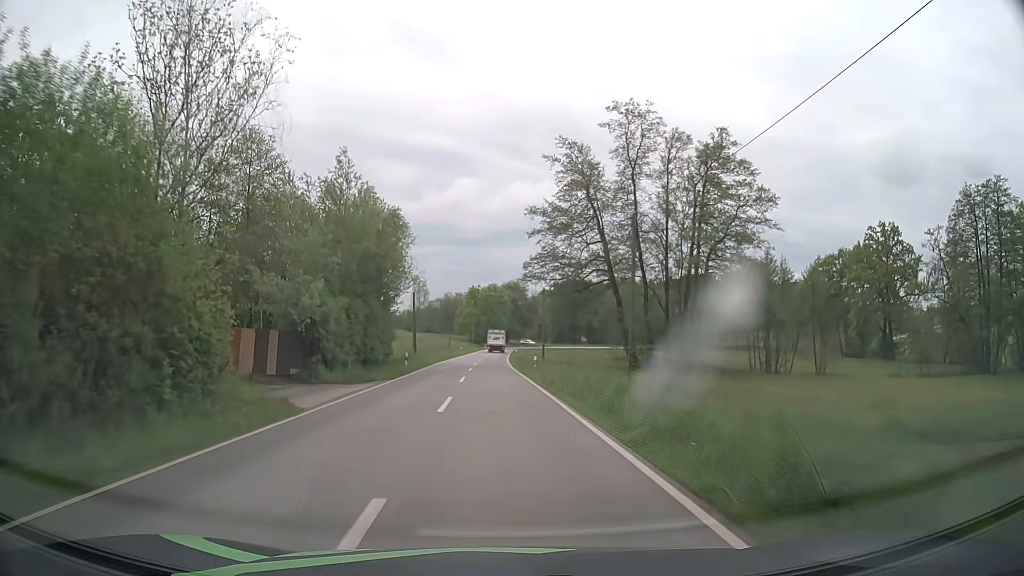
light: Day
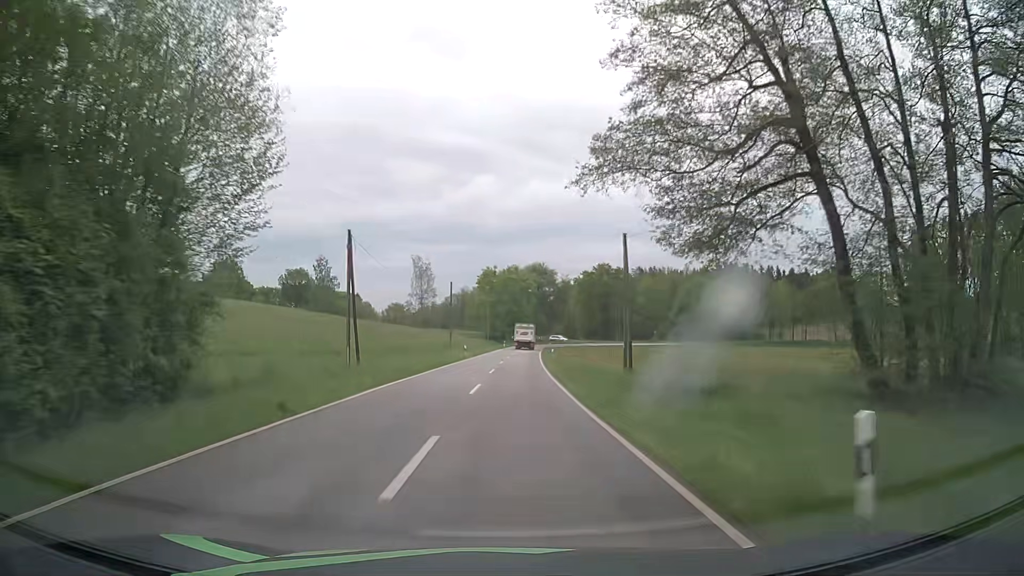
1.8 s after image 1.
(-0.8, +32.5) m; -2°
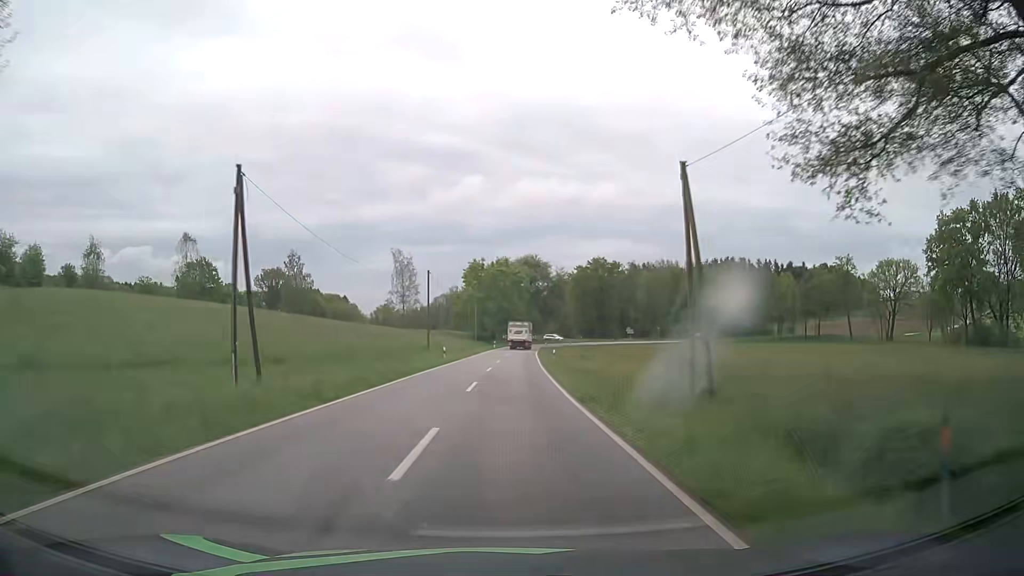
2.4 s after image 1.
(+0.1, +11.5) m; +1°
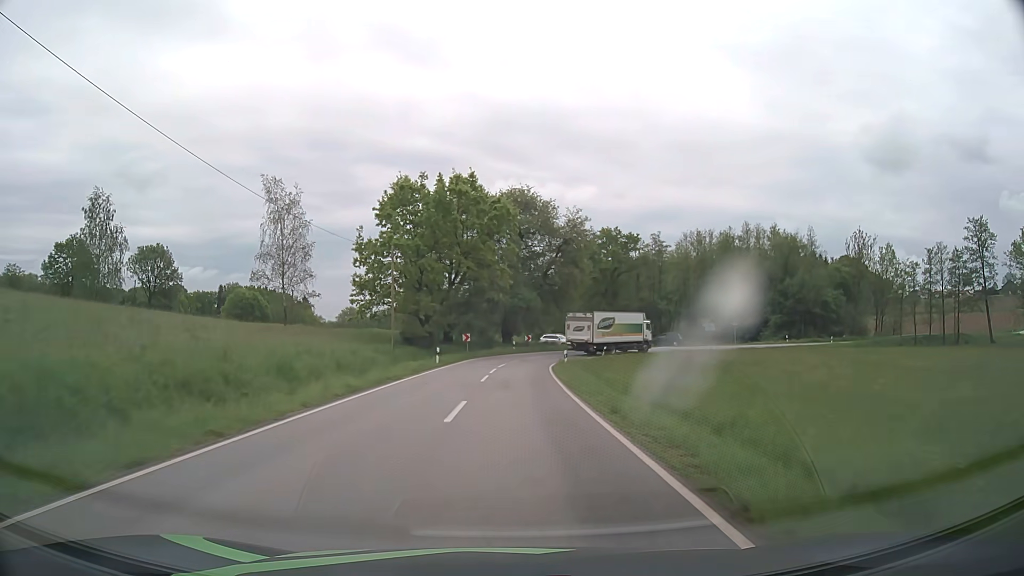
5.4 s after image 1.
(+0.6, +55.2) m; +2°
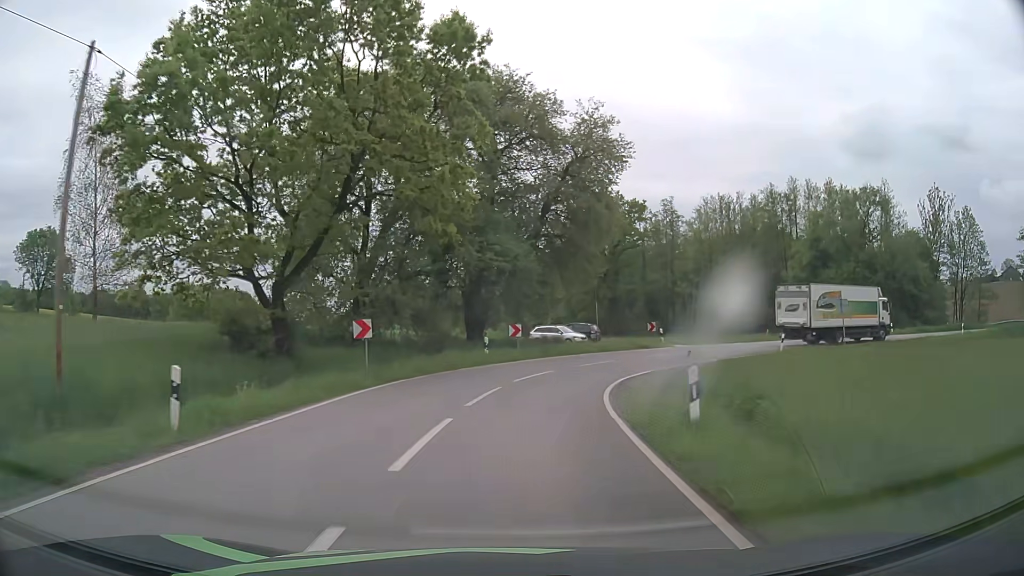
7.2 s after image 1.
(+0.5, +28.2) m; +2°
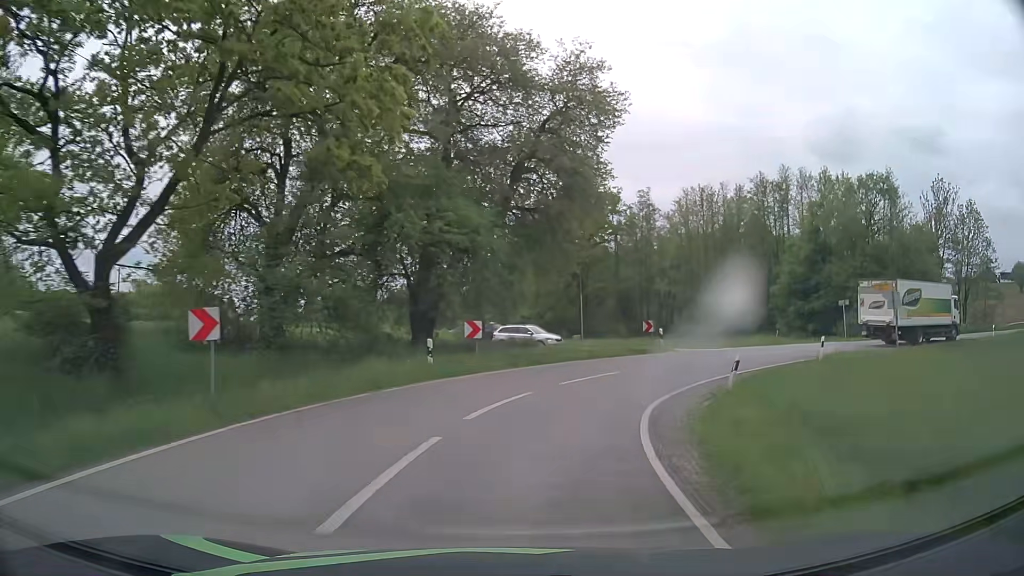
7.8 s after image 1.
(+0.2, +7.9) m; +3°
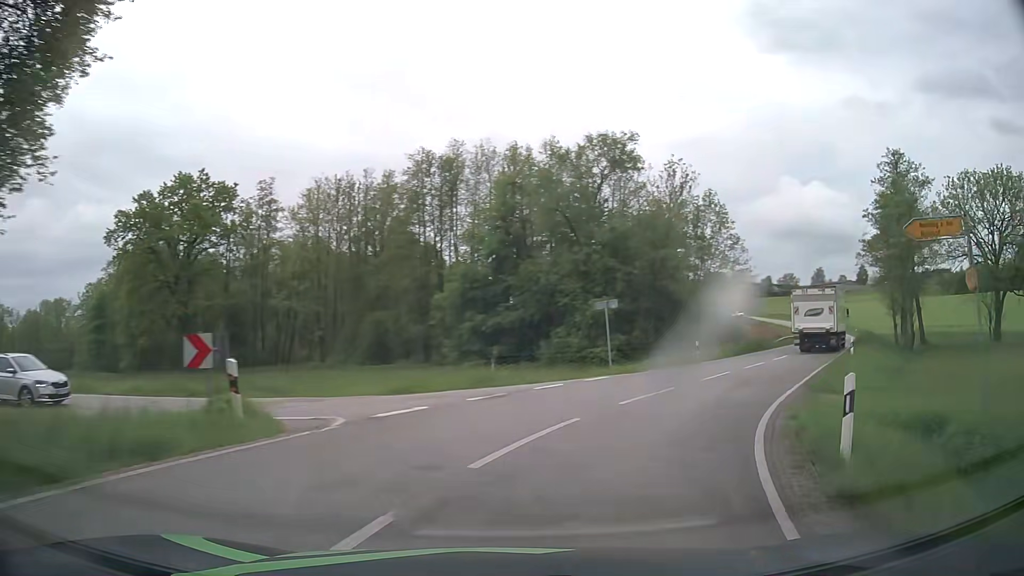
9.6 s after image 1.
(+4.4, +19.7) m; +32°
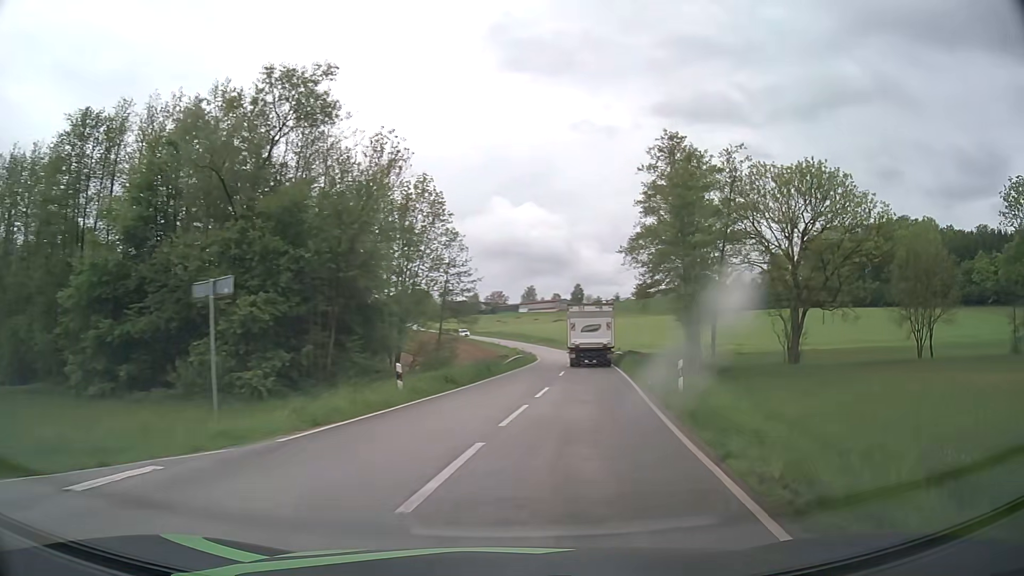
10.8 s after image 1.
(+3.2, +13.2) m; +26°
(+1, +10) (+2, +20) (+3, +30) (+4, +40) (+5, +50) (+6, +60) (+7, +70) (+7, +80) (+7, +90) (+7, +100) m
